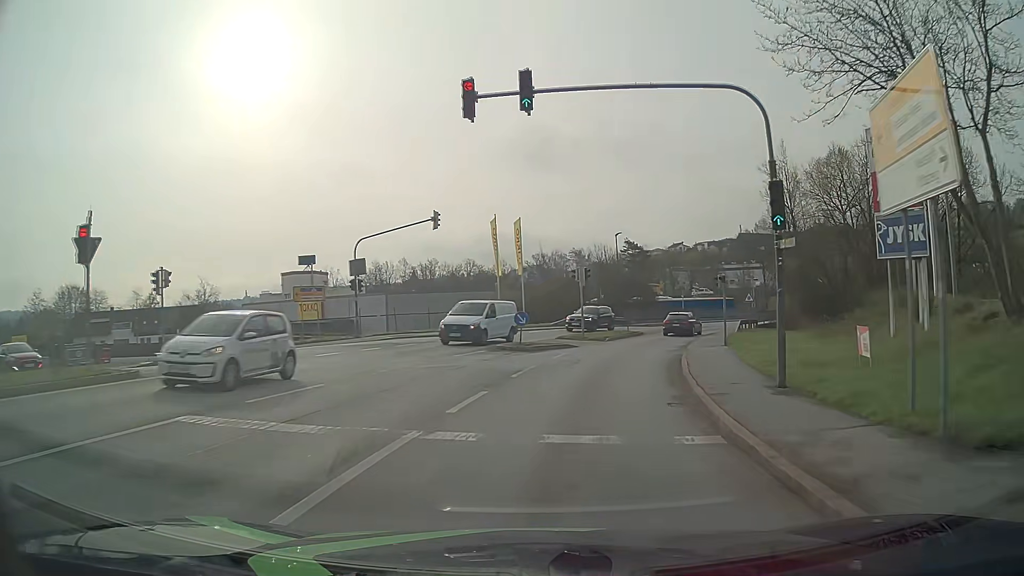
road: tertiary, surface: asphalt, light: Day
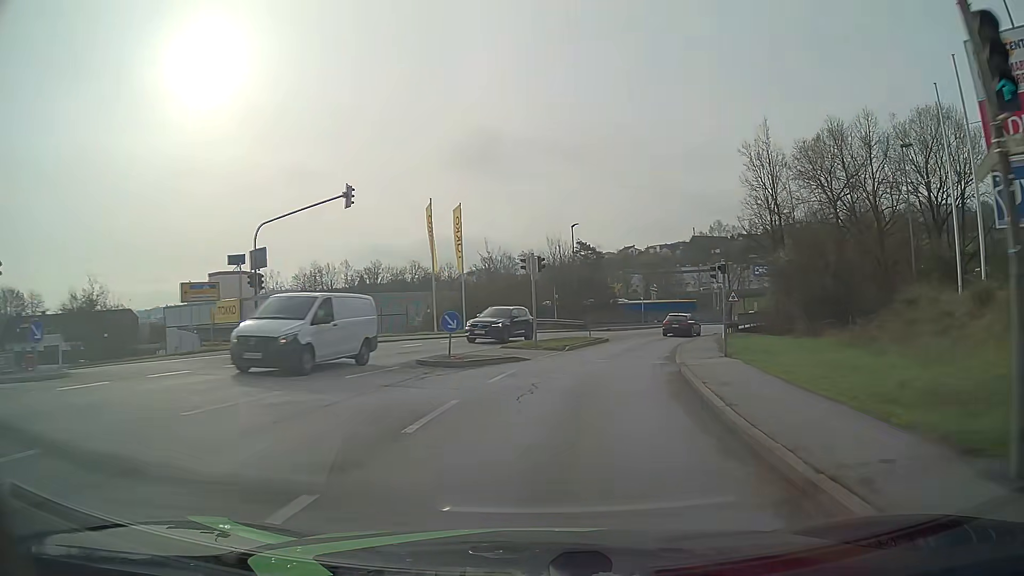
(+0.3, +7.6) m; +4°
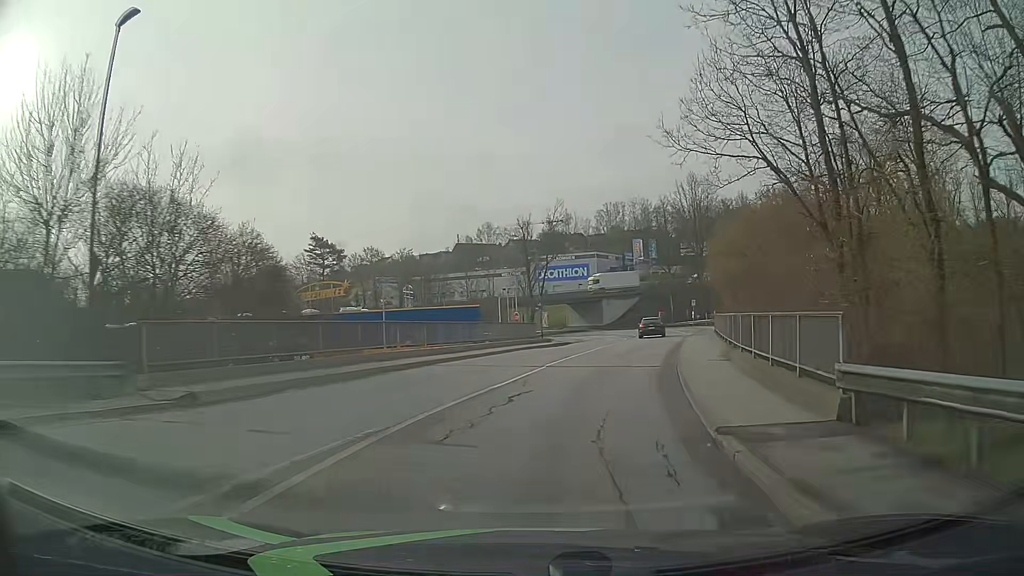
(+6.9, +37.5) m; +20°
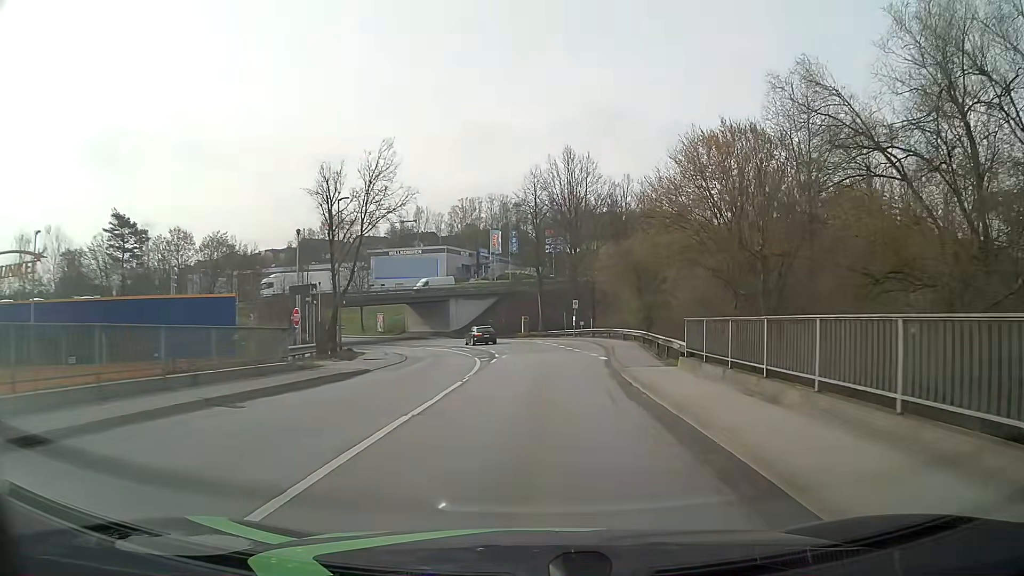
(+2.7, +23.0) m; +13°
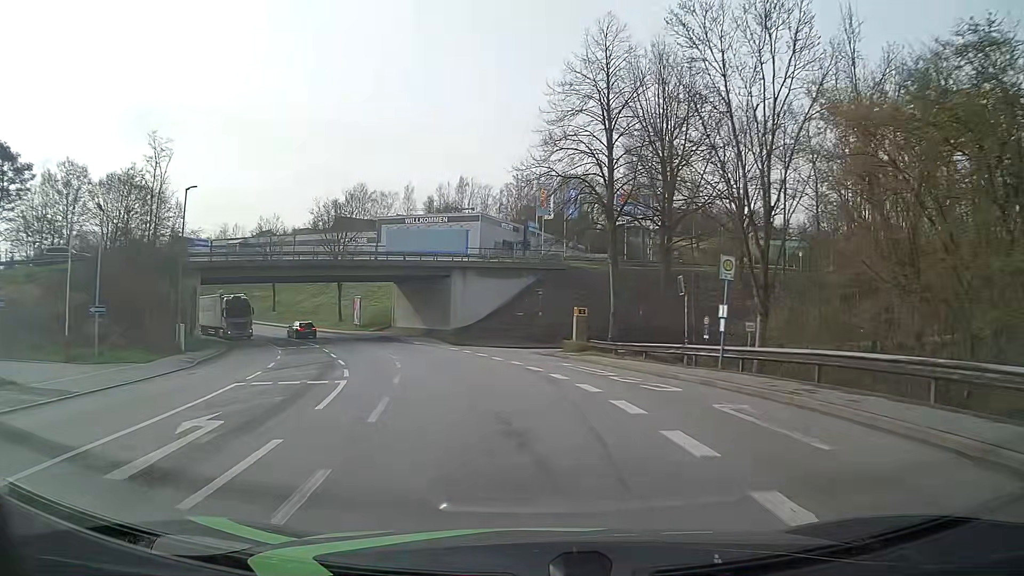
(0.0, +38.8) m; -5°
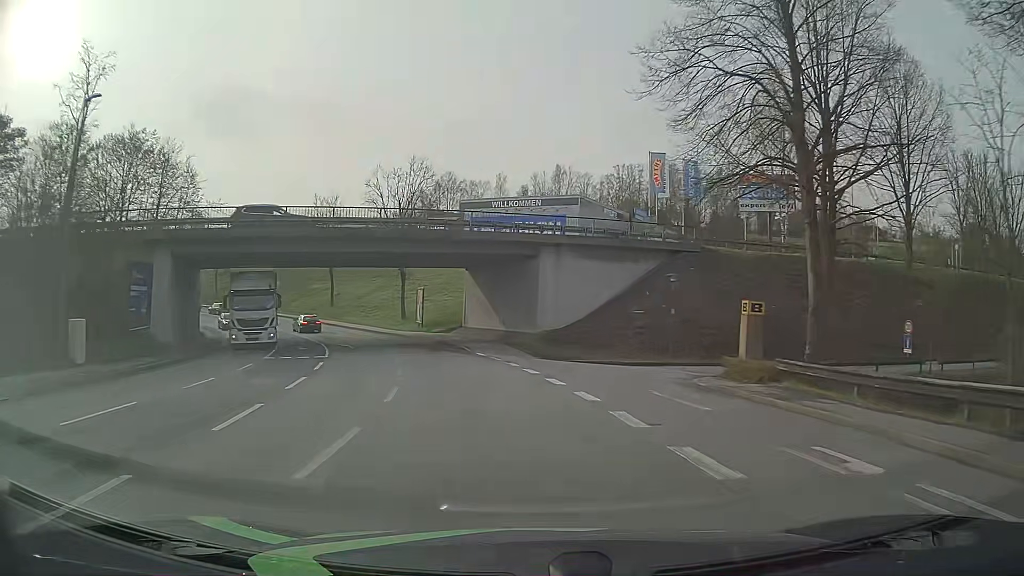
(-1.2, +15.6) m; -9°
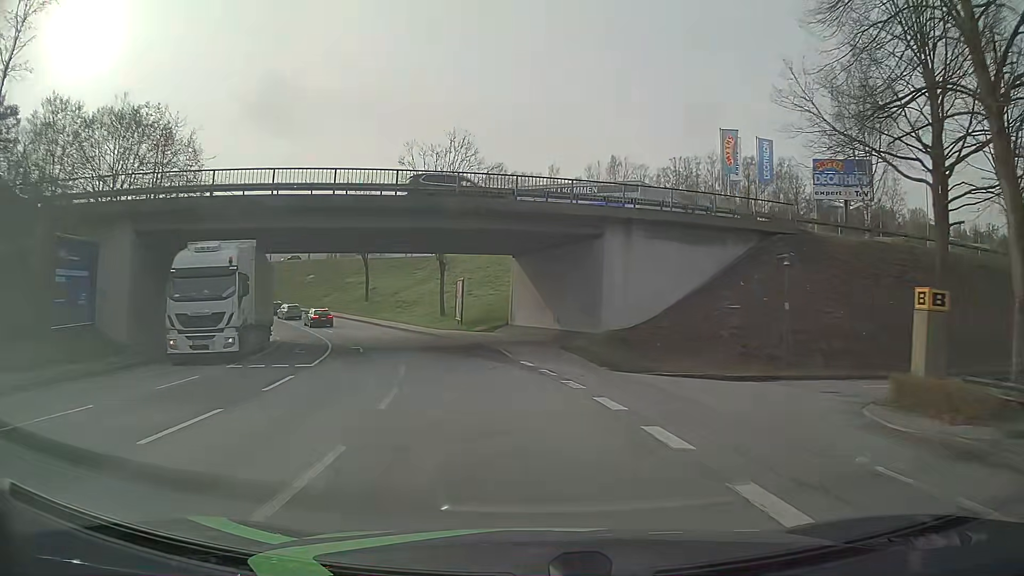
(-0.3, +7.9) m; -4°
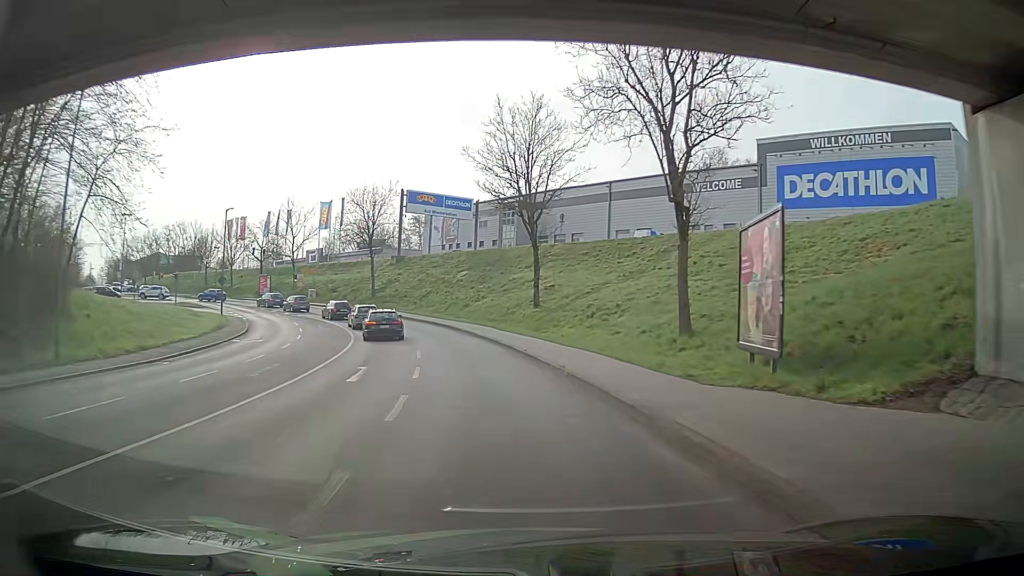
(-4.8, +31.3) m; -17°
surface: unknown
(0, +10) (-1, +20) (-3, +30) (-6, +39) (-10, +49) (-15, +57) (-21, +65) (-28, +73) (-35, +80) (-42, +86) m
